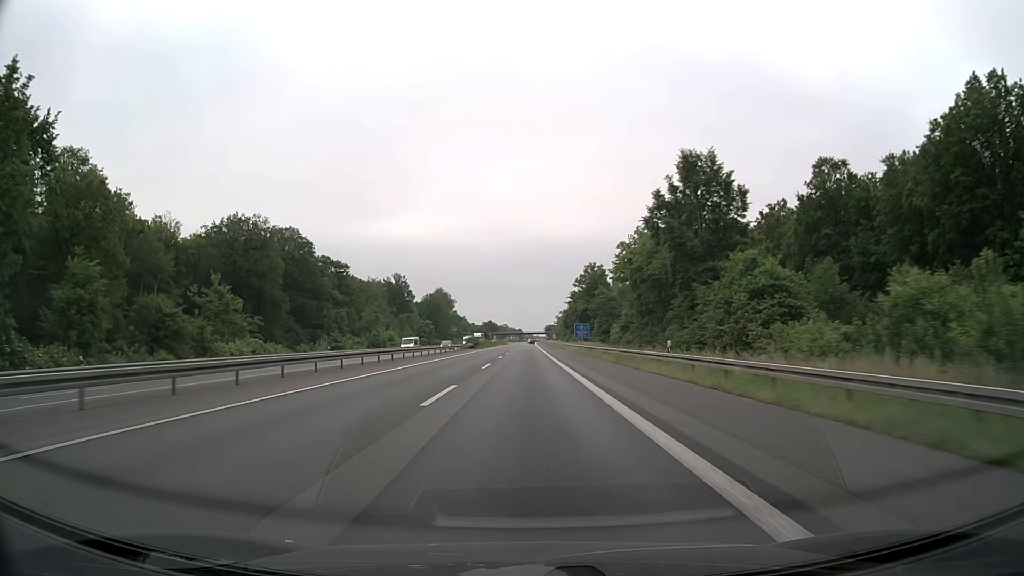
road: motorway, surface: asphalt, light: Day
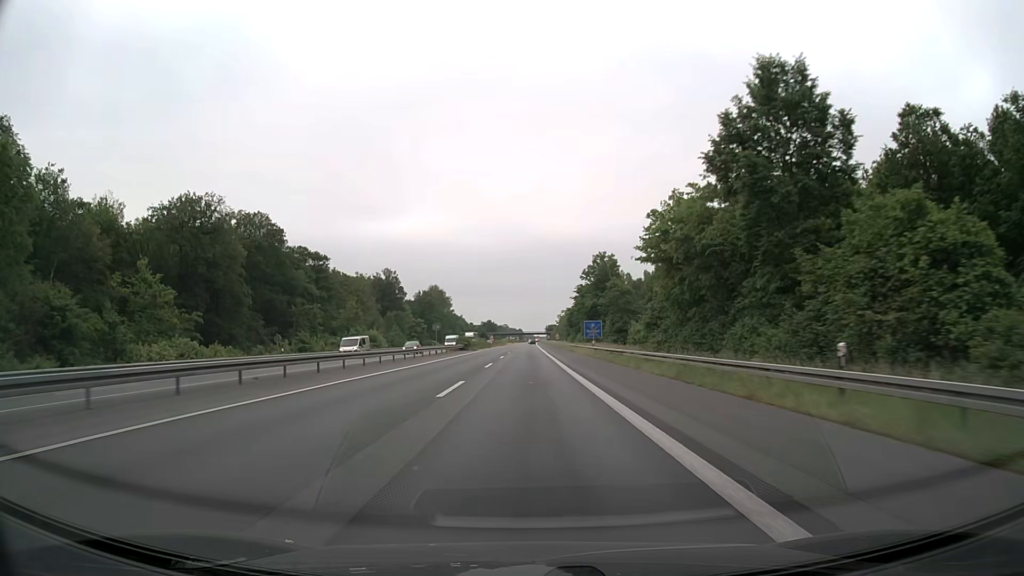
(0.0, +15.8) m; 0°
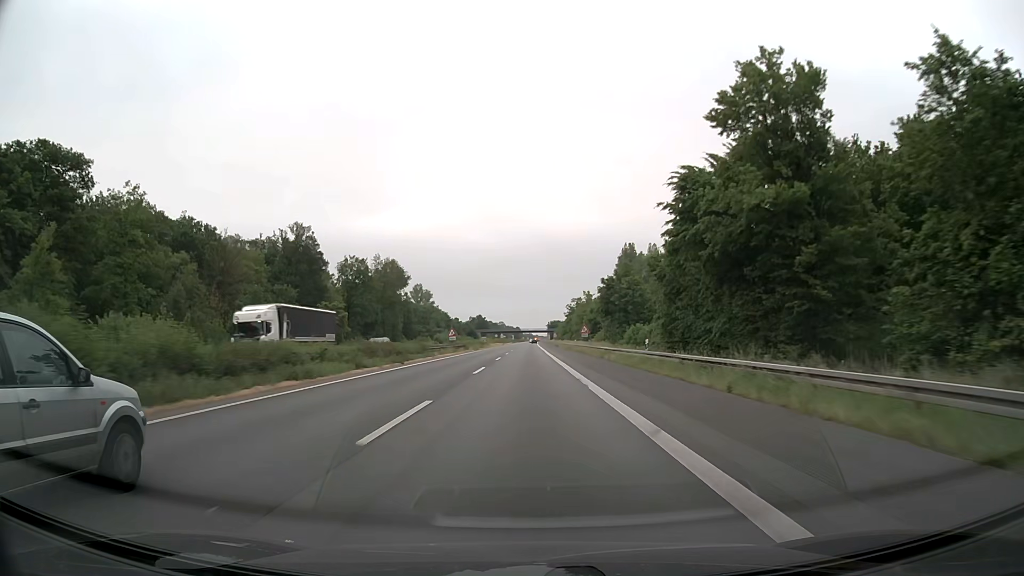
(+0.1, +79.2) m; 0°
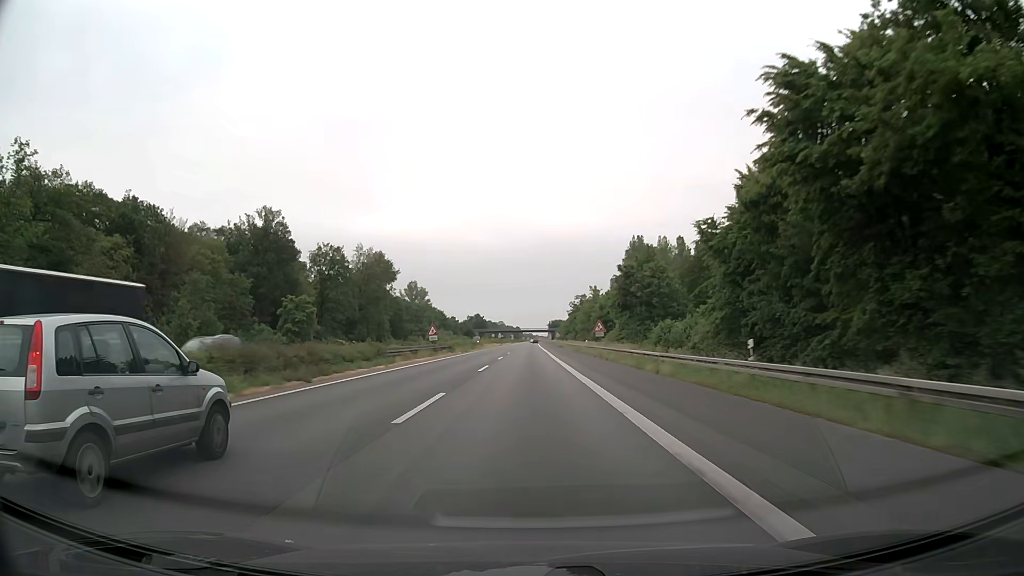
(0.0, +15.8) m; 0°
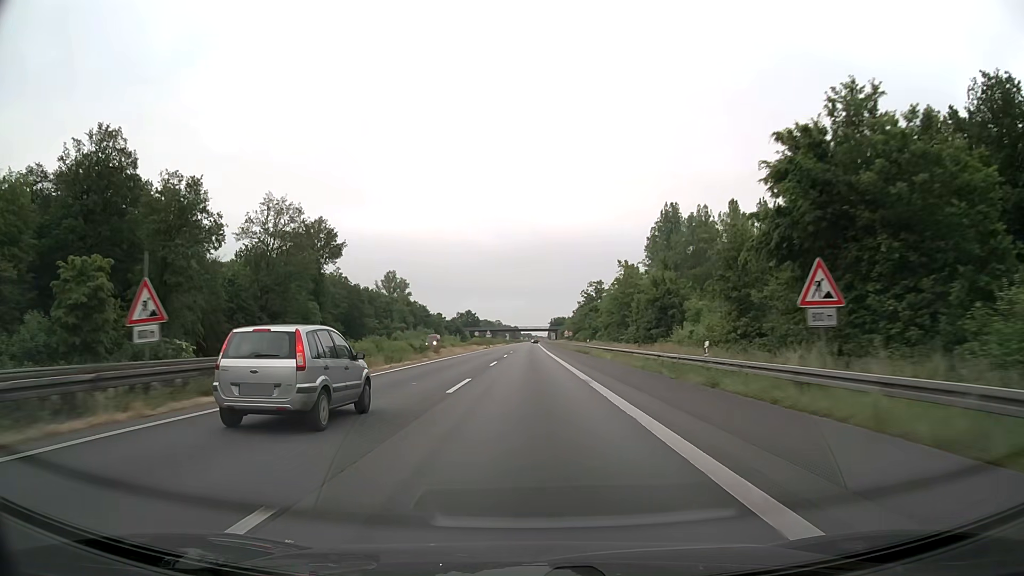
(+0.1, +47.5) m; 0°
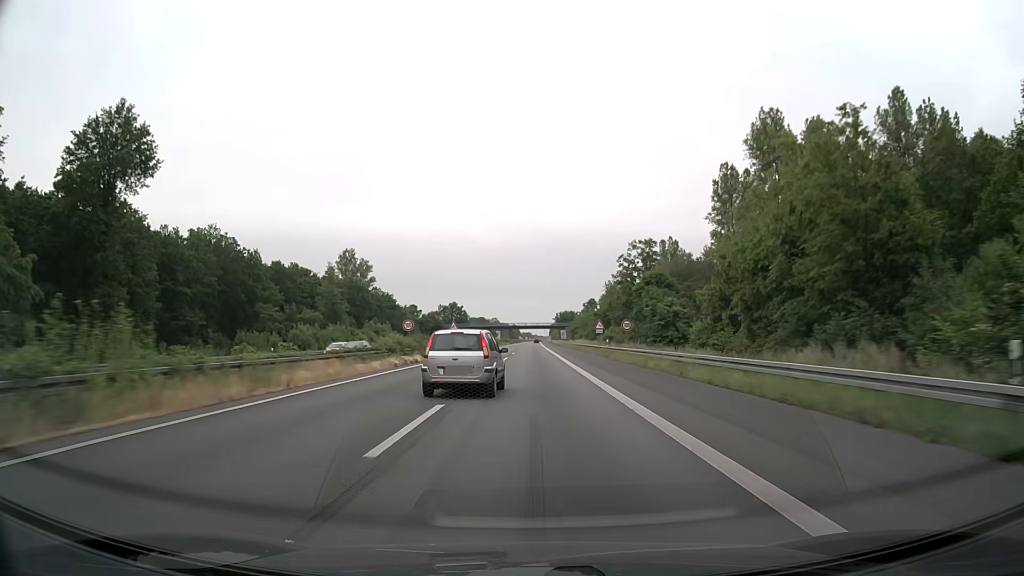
(0.0, +63.3) m; 0°
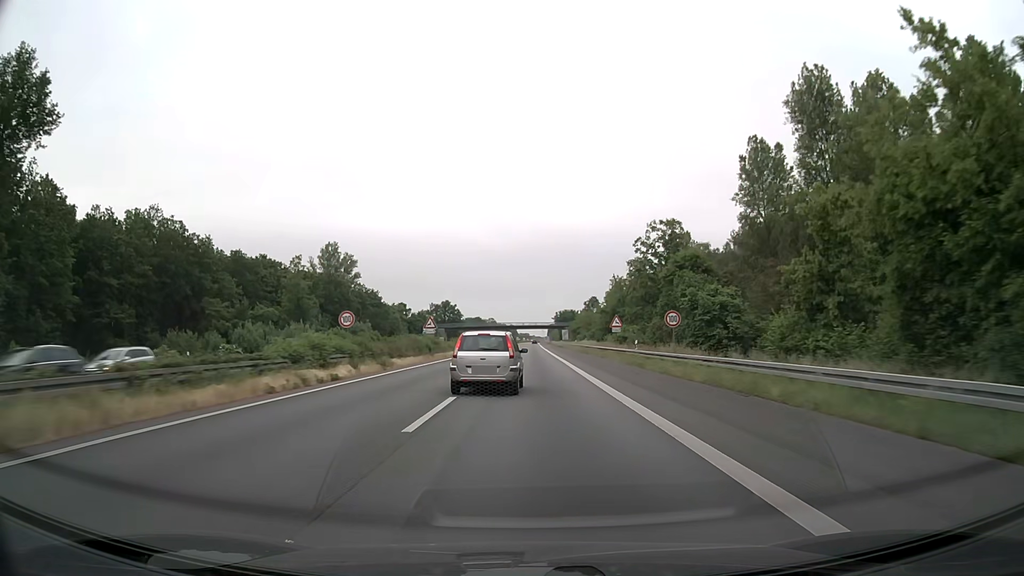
(+0.1, +15.8) m; 0°
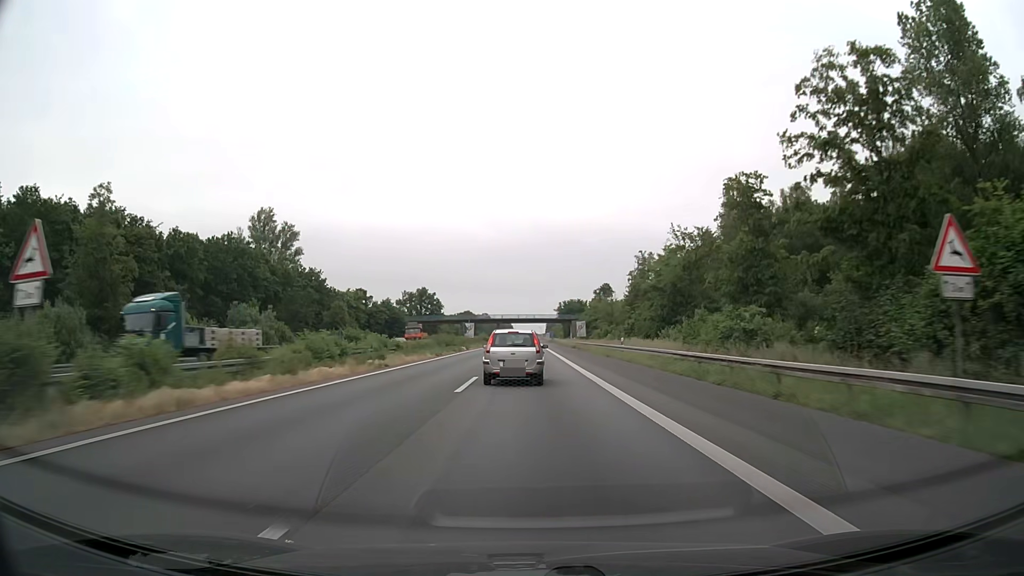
(+0.1, +47.3) m; 0°
(0, +10) (0, +20) (0, +30) (0, +40) (0, +50) (0, +60) (0, +70) (0, +80) (0, +90) (+1, +100) m
